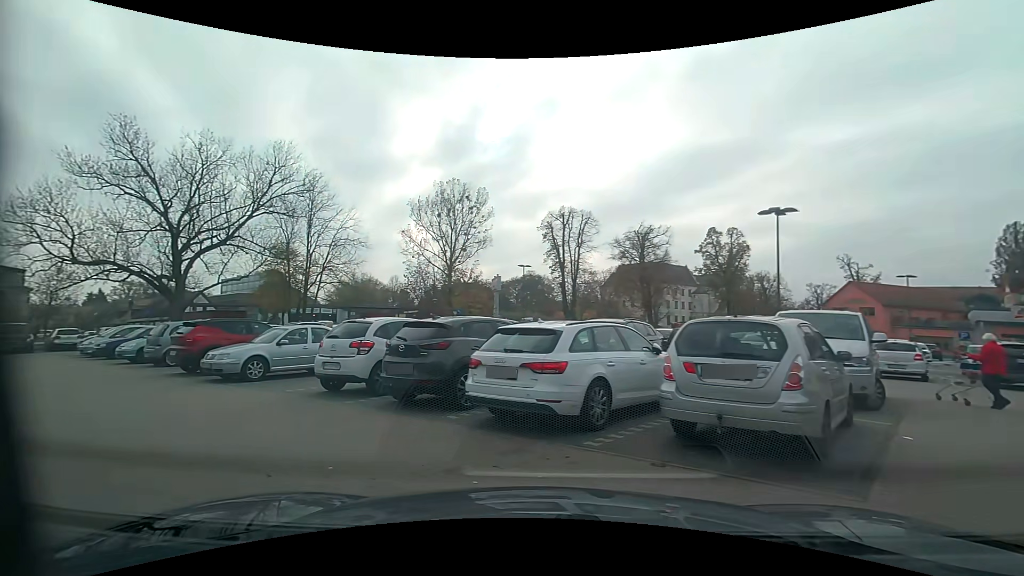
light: Day
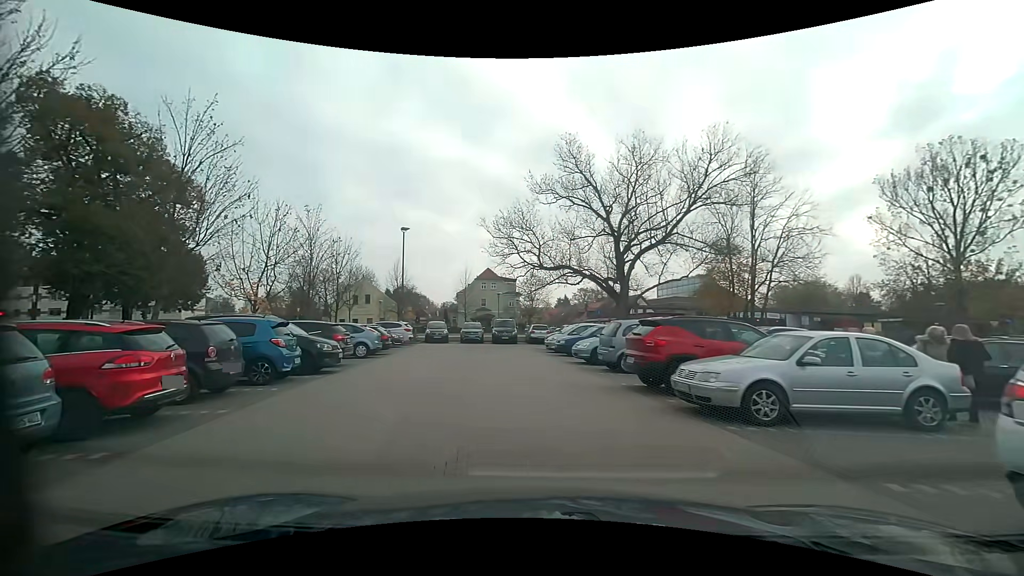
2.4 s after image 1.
(-2.8, +5.8) m; -46°
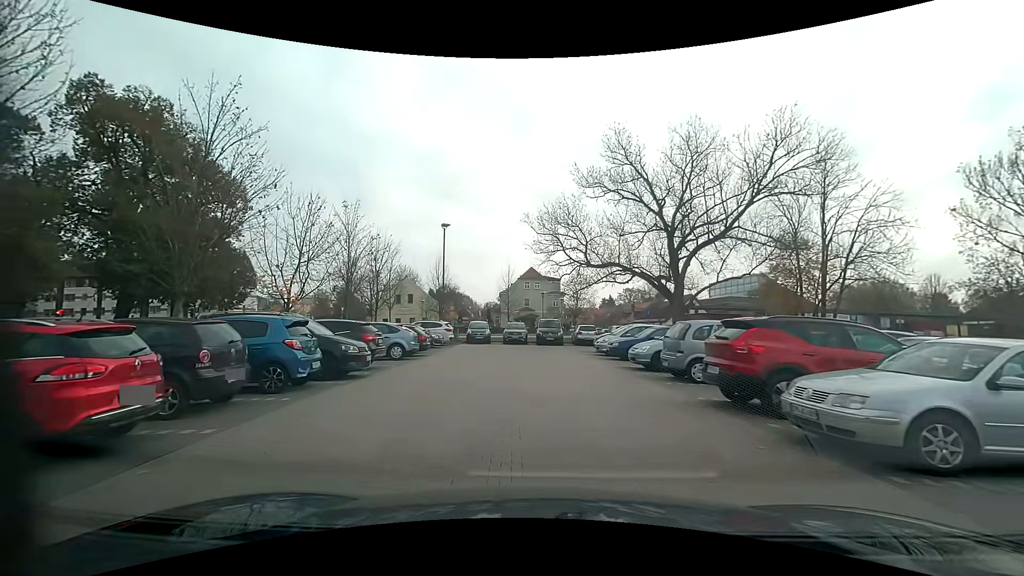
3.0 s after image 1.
(-0.1, +1.9) m; -5°
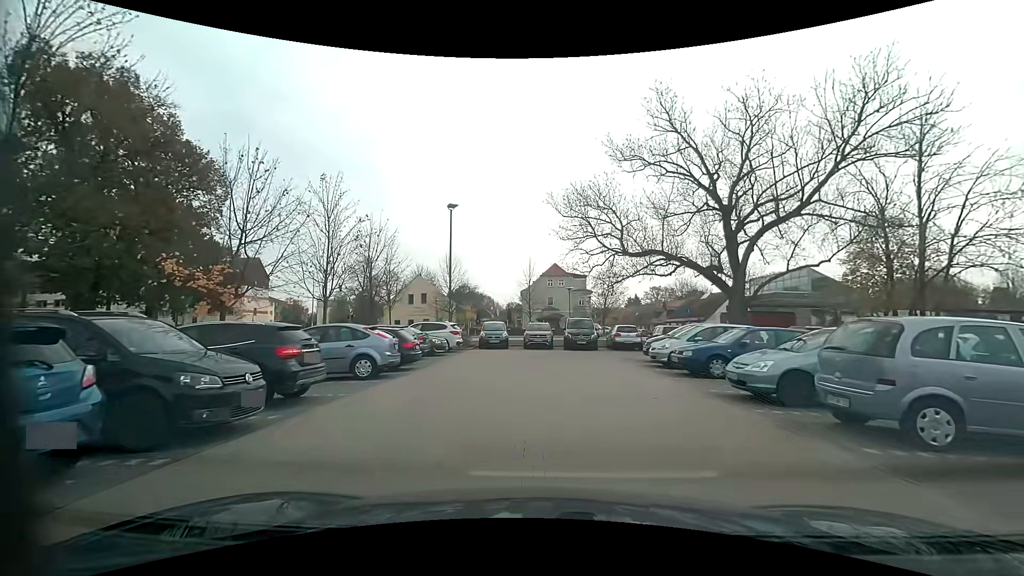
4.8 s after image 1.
(-0.2, +6.5) m; -5°
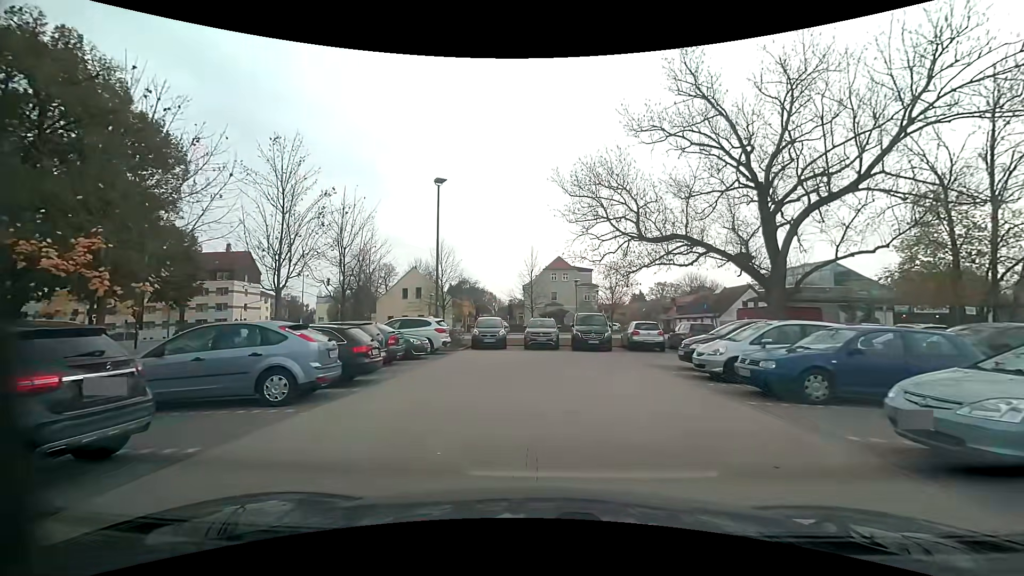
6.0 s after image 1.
(+0.1, +4.5) m; +1°
